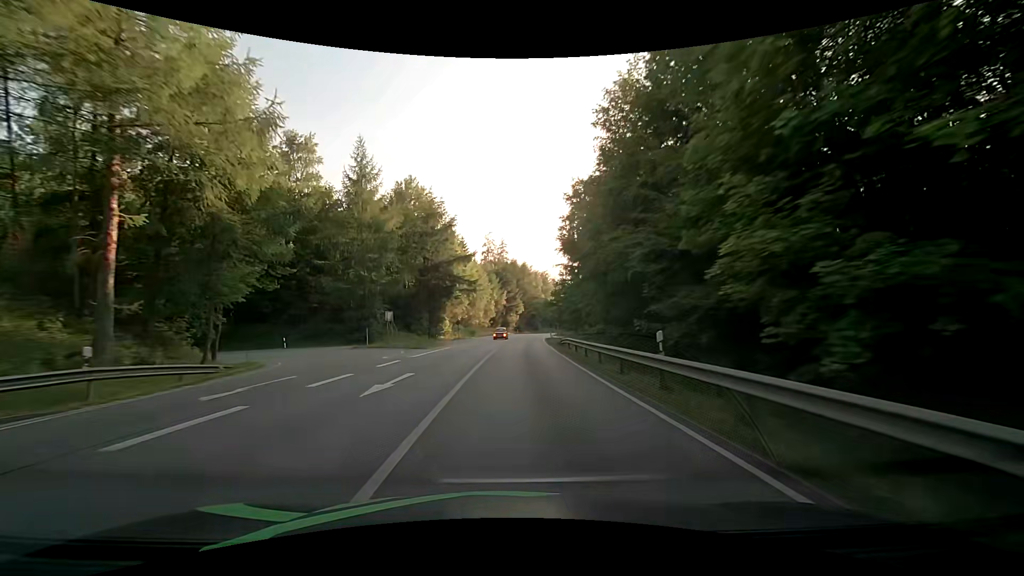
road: primary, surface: asphalt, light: Day
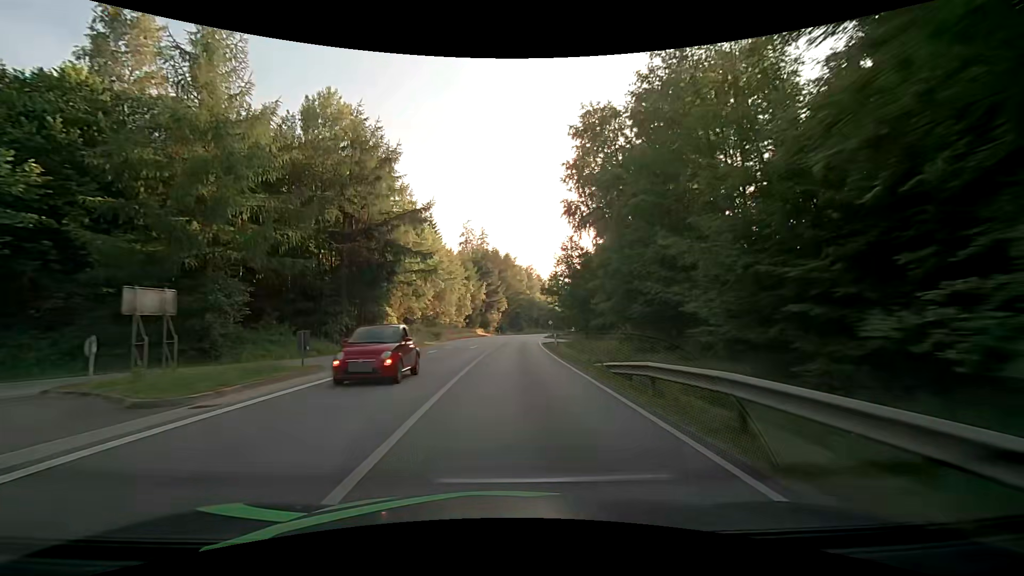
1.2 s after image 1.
(+0.4, +24.4) m; +2°
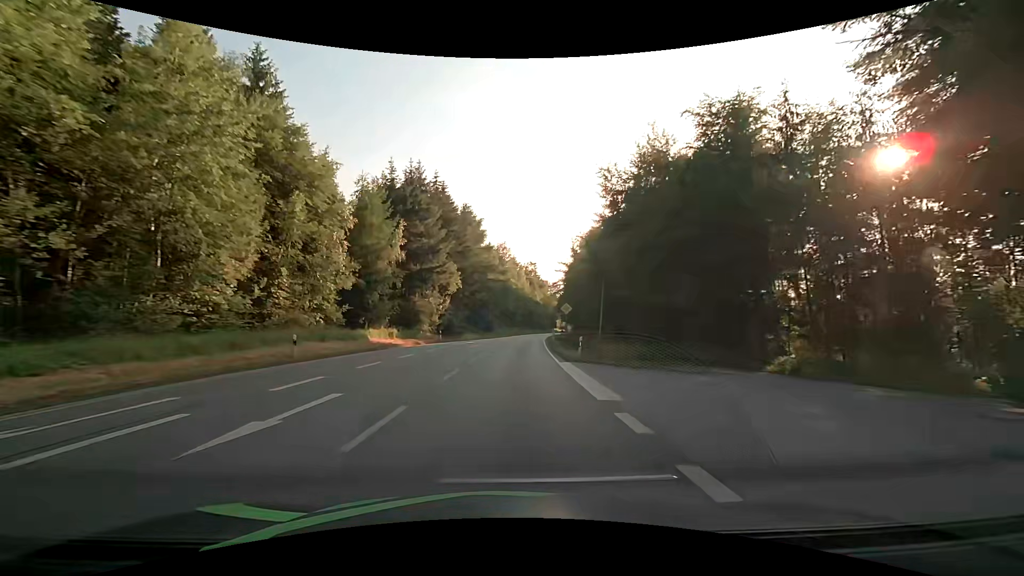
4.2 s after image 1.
(+1.9, +60.1) m; +3°
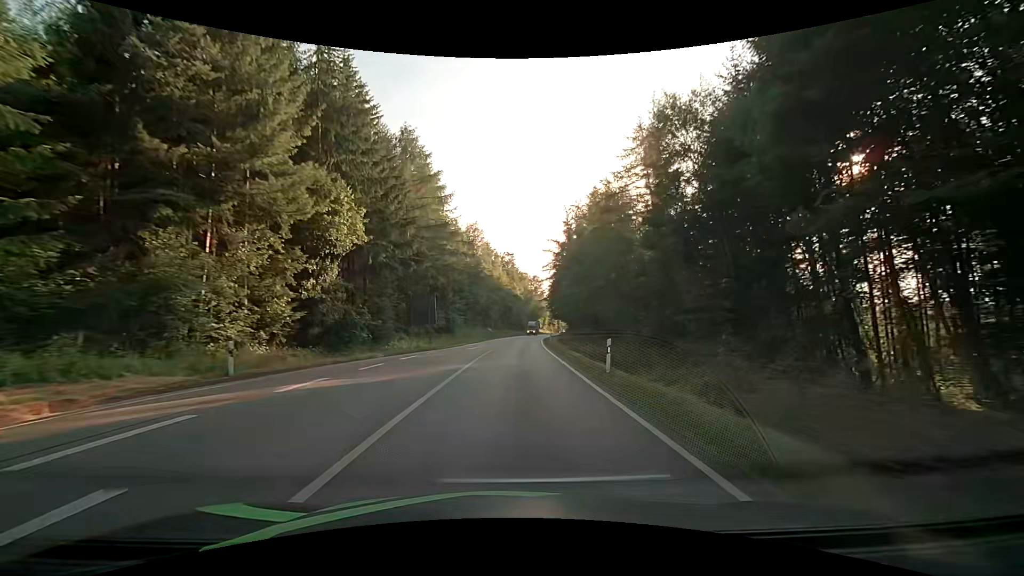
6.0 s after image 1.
(+0.7, +35.6) m; +3°
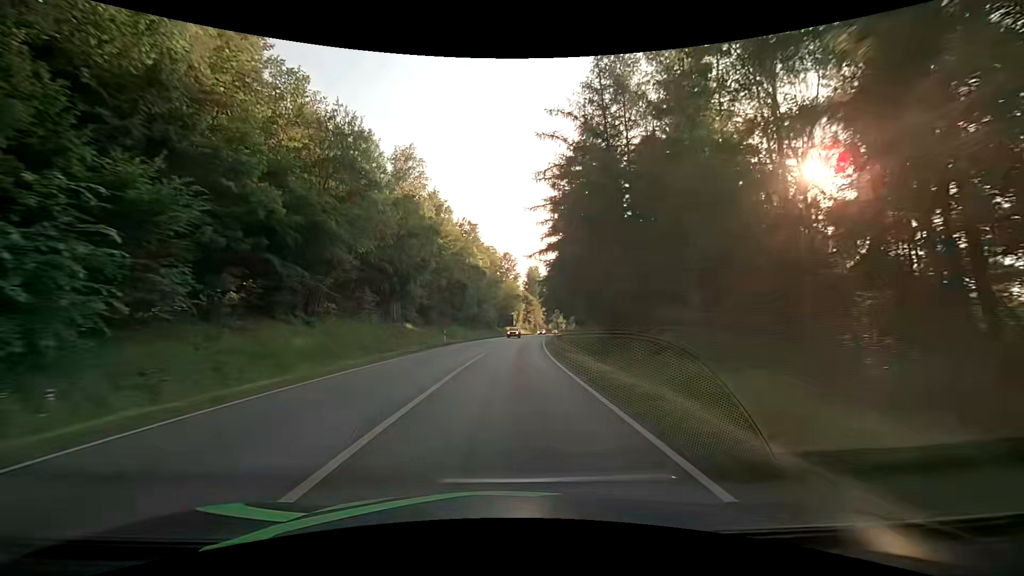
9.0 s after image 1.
(+2.2, +59.1) m; +4°
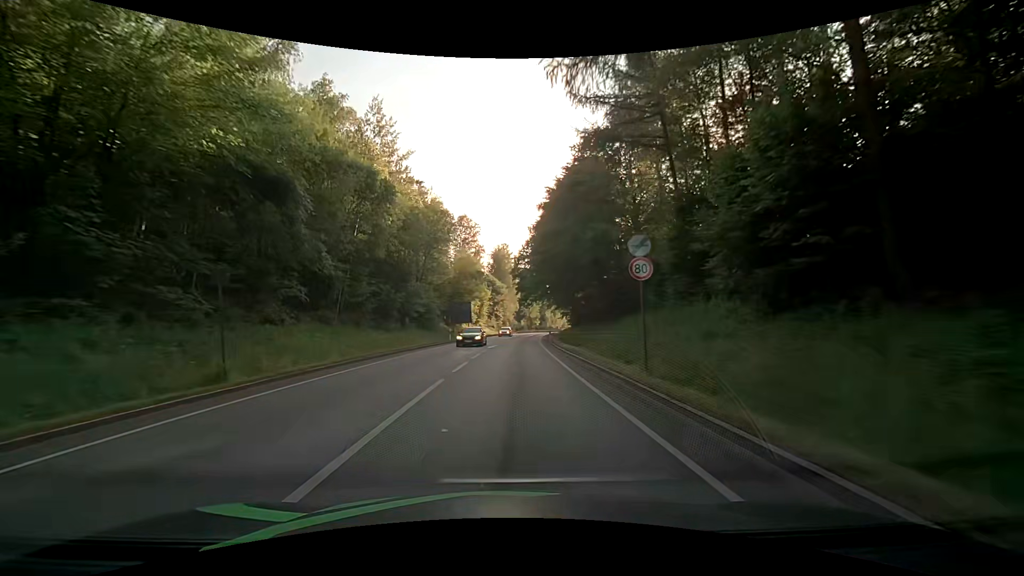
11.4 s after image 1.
(+1.4, +46.0) m; +3°
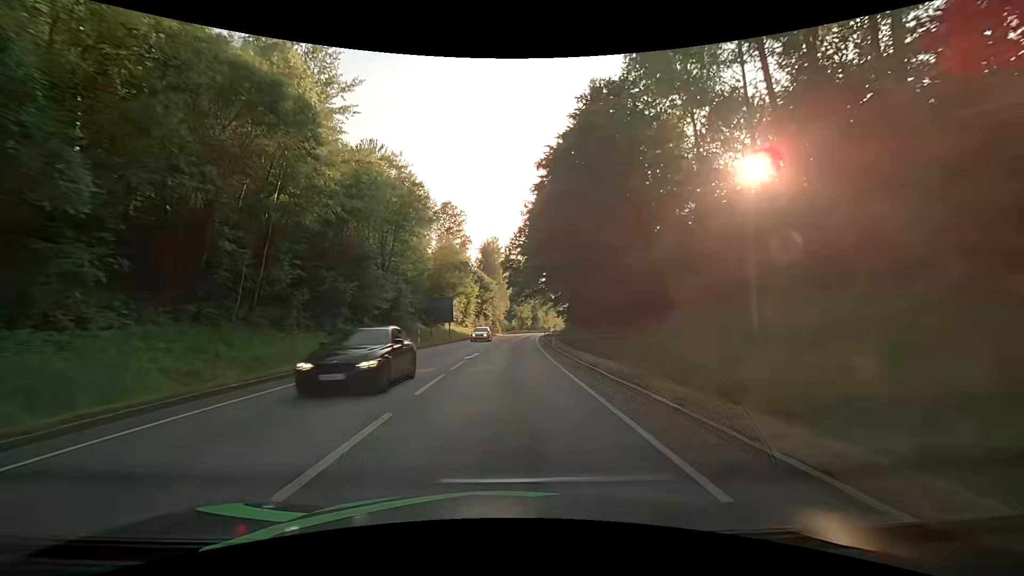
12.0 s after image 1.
(+0.2, +11.1) m; +2°
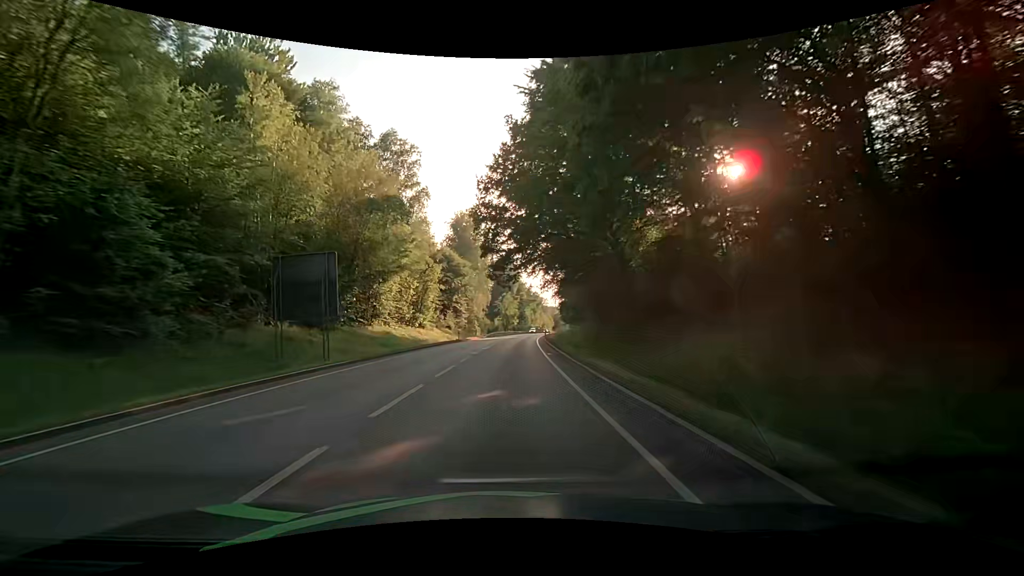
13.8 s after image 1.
(+0.3, +32.0) m; +1°
(0, +10) (0, +20) (0, +30) (+1, +40) (+1, +50) (+2, +60) (+3, +70) (+4, +80) (+5, +90) (+6, +100) m
